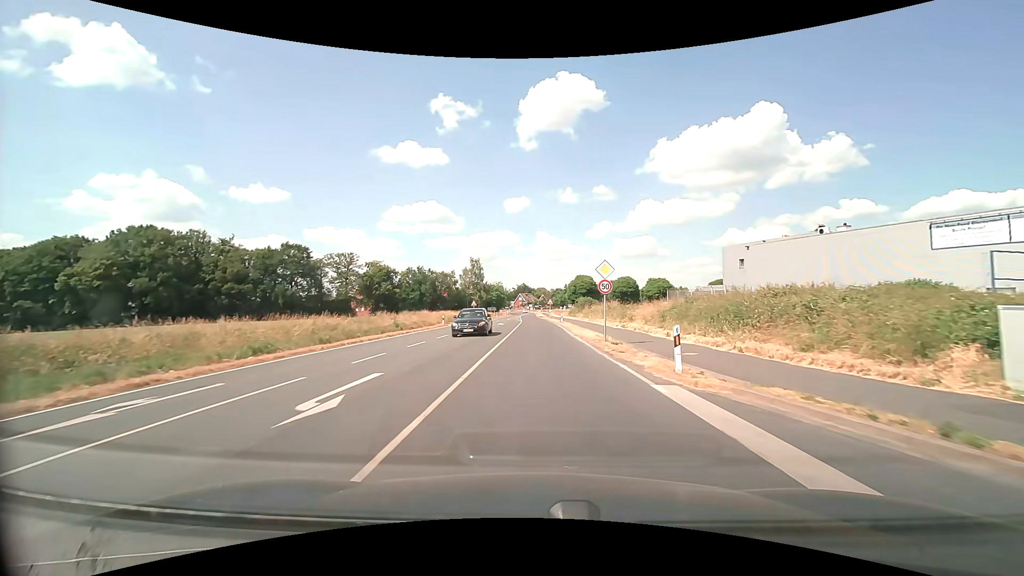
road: secondary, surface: asphalt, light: Day
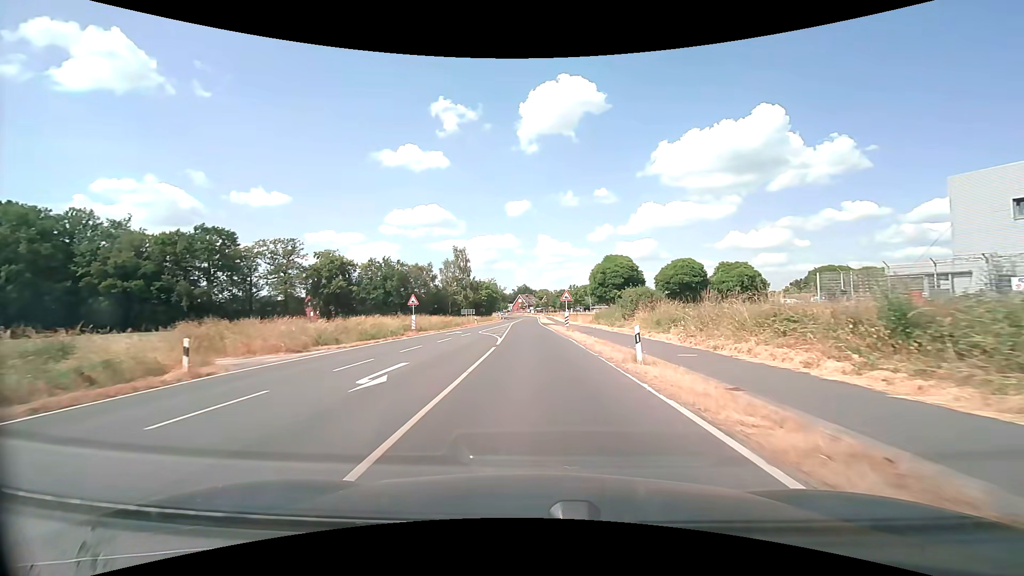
(-0.1, +37.5) m; -1°
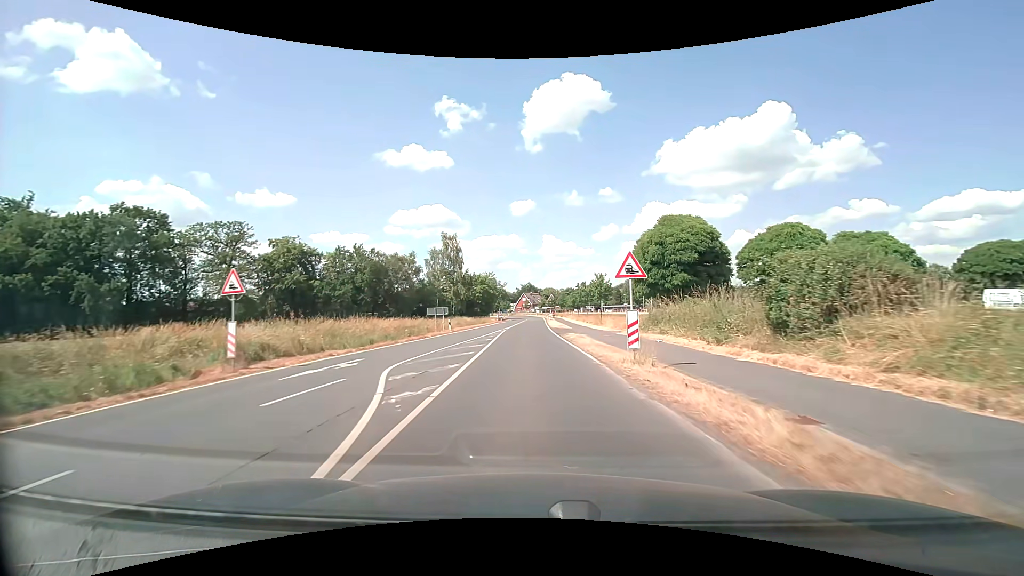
(-0.1, +22.9) m; -1°
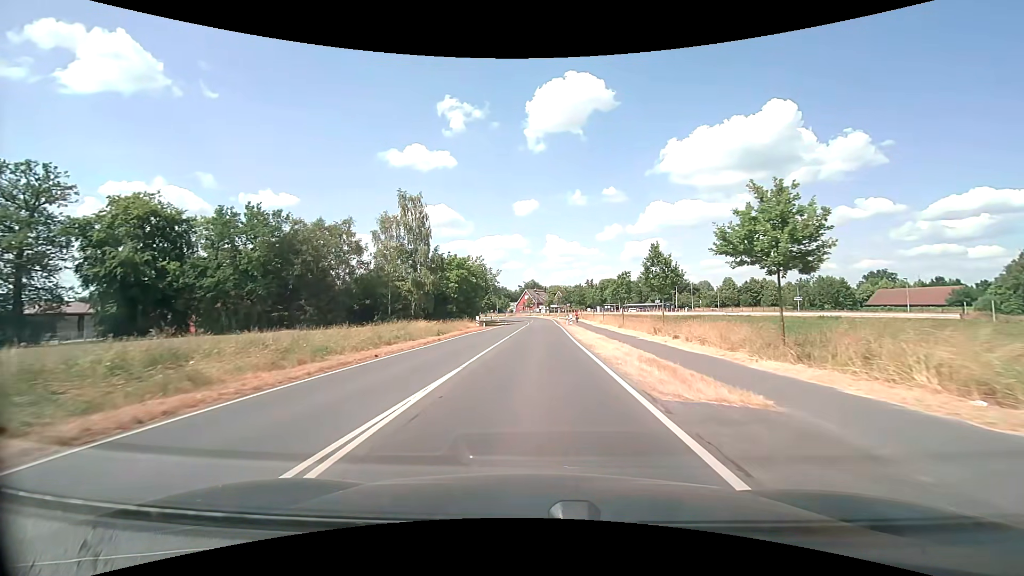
(-0.3, +38.2) m; 0°
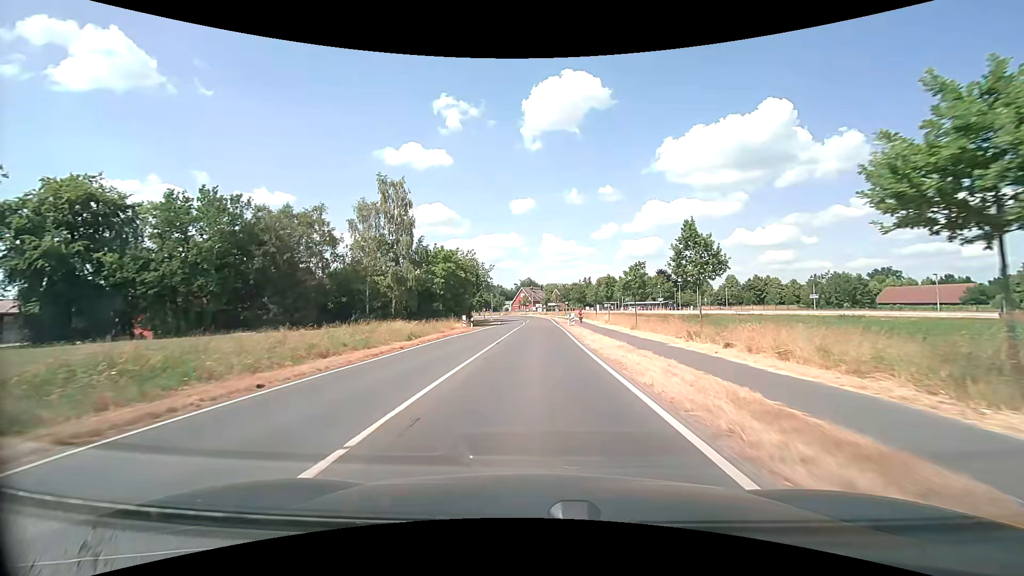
(0.0, +7.5) m; 0°
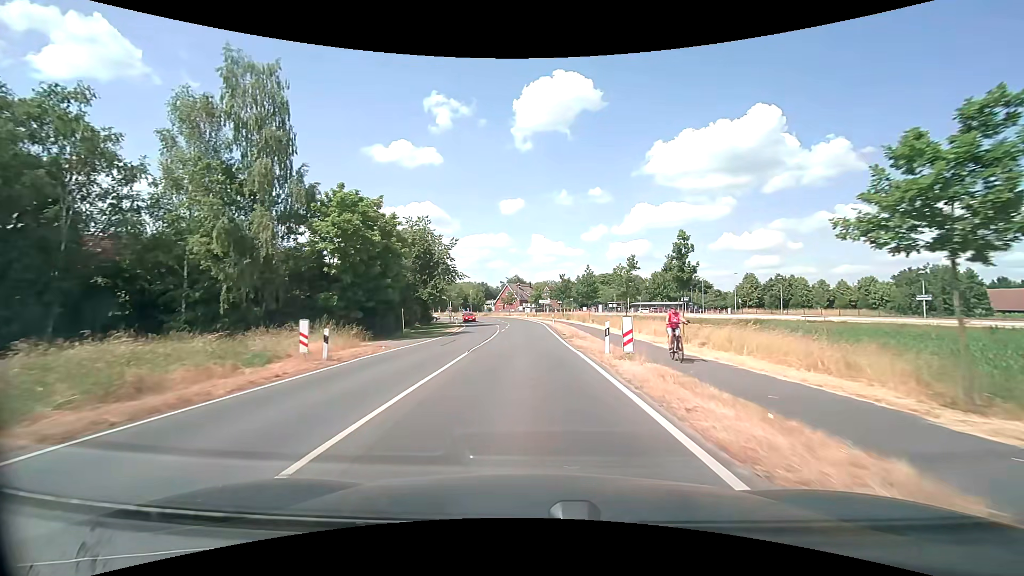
(+0.4, +30.0) m; +1°
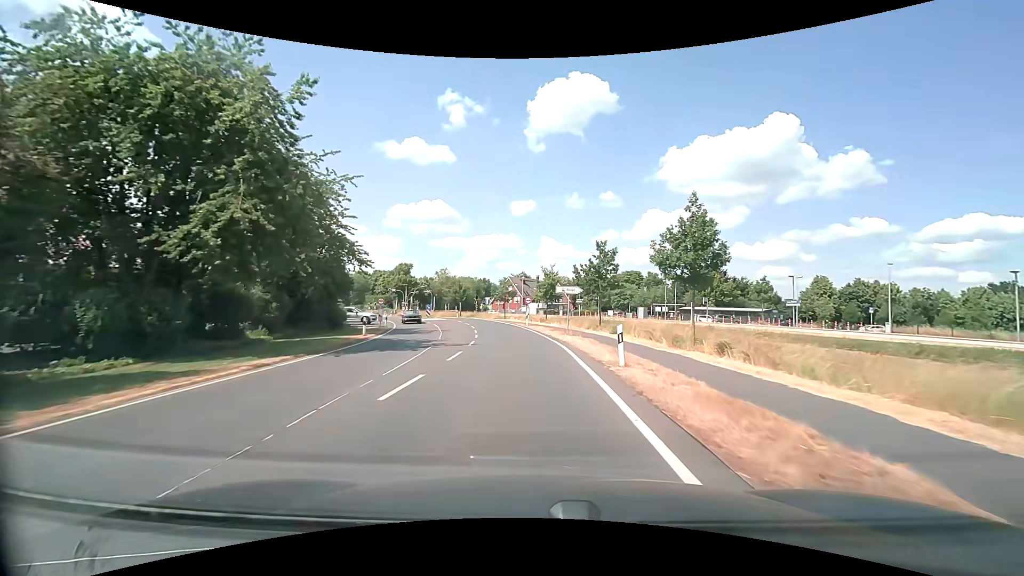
(0.0, +37.5) m; -1°
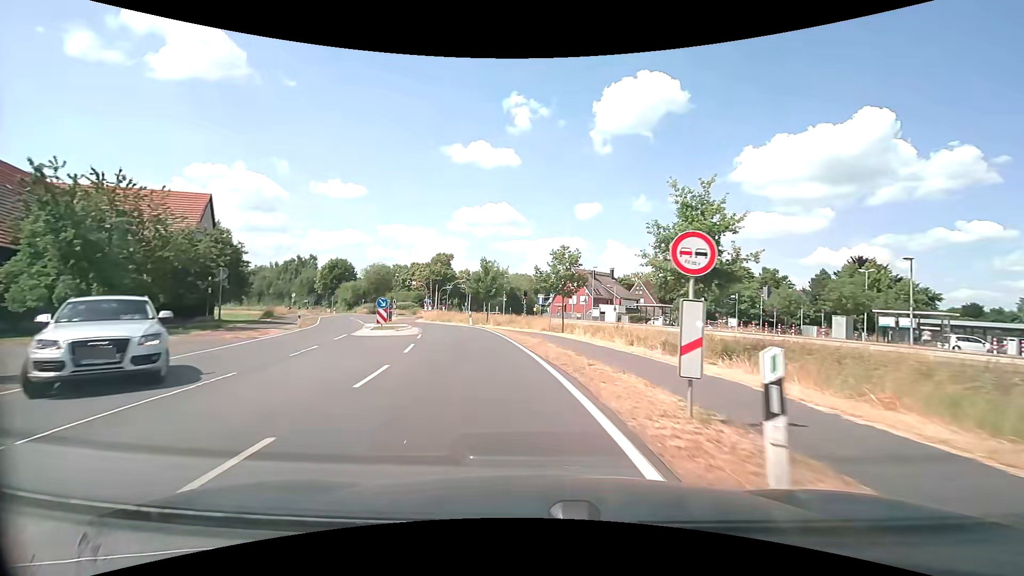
(-1.3, +35.6) m; -7°
(0, +10) (-2, +20) (-4, +30) (-7, +39) (-12, +48) (-17, +57) (-22, +65) (-25, +75) (-25, +85) (-22, +94) m
